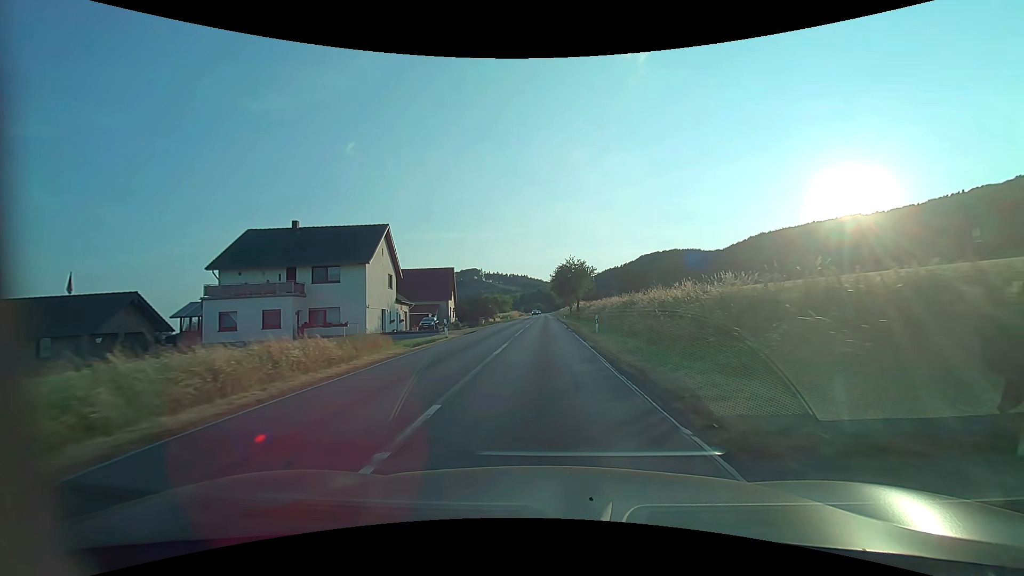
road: secondary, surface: asphalt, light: Day
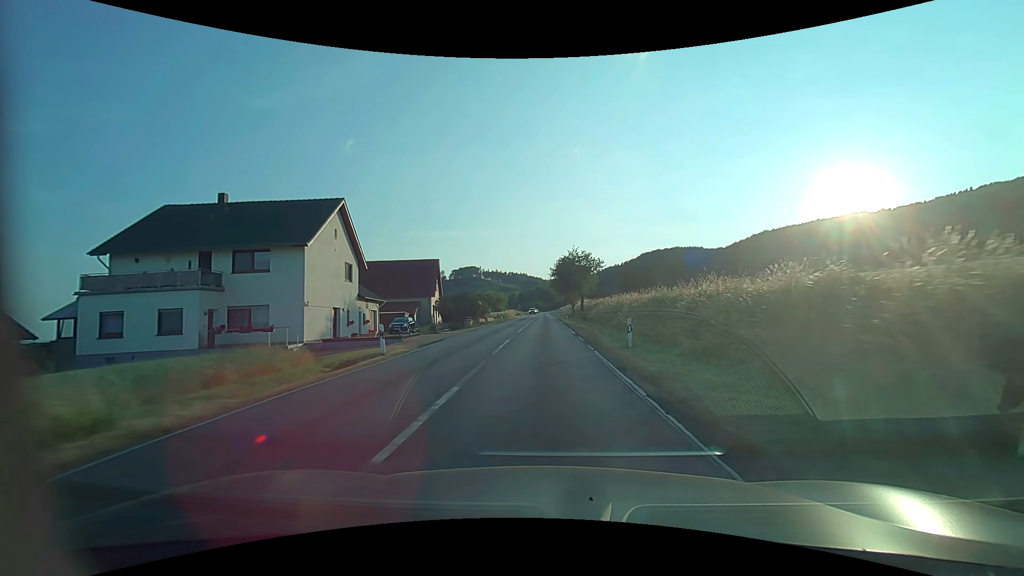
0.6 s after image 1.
(0.0, +10.4) m; 0°
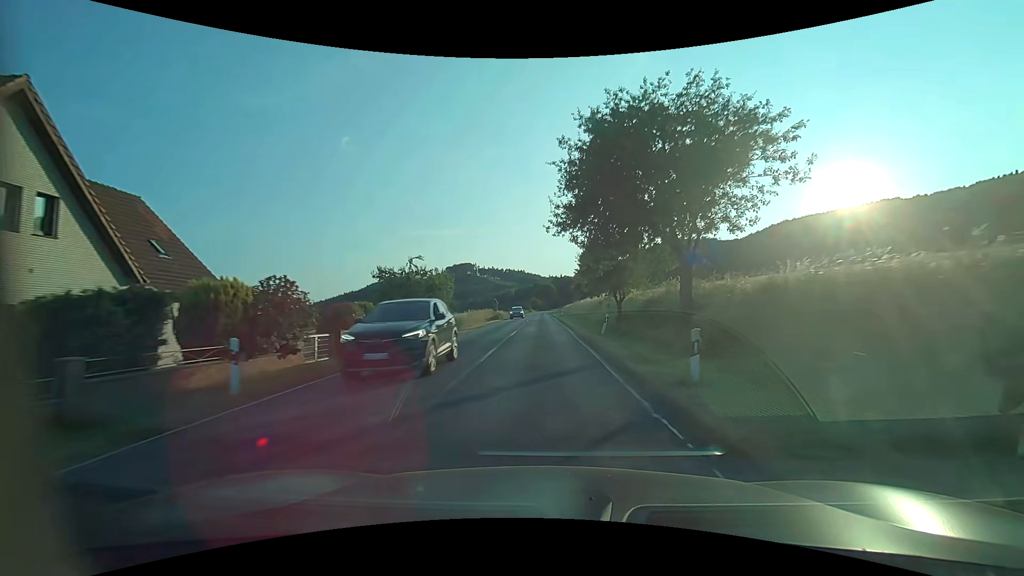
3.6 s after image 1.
(+0.1, +52.3) m; 0°
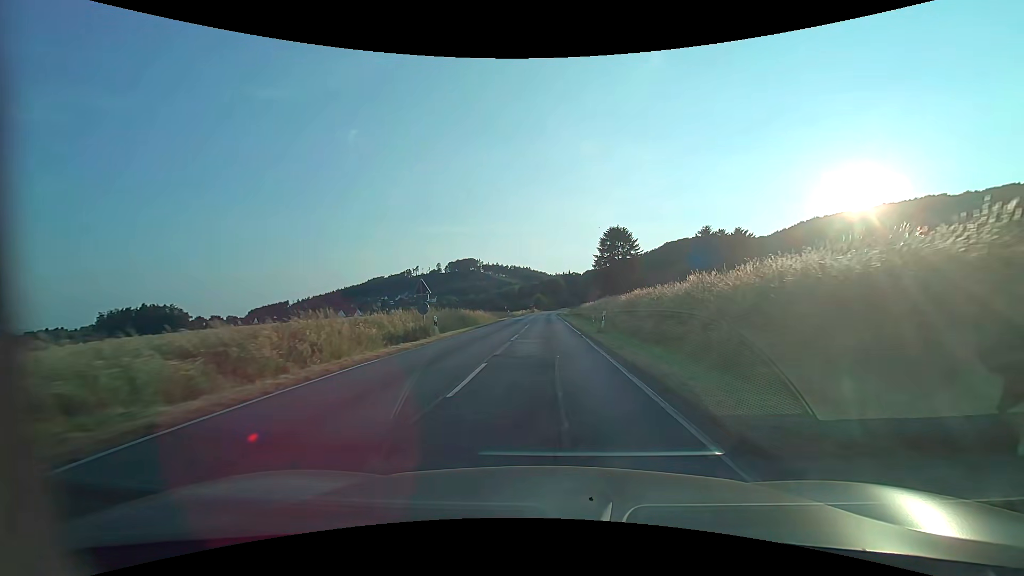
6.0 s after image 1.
(-0.4, +41.0) m; -1°
(0, +10) (0, +20) (0, +30) (0, +40) (0, +50) (0, +60) (0, +70) (0, +80) (0, +90) (+1, +100) m
